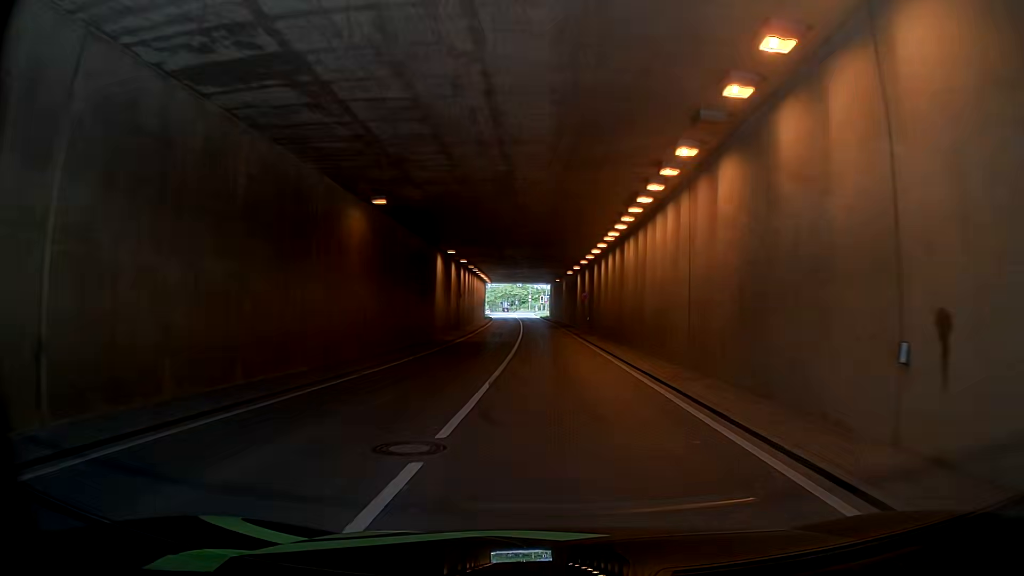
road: secondary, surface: asphalt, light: Day
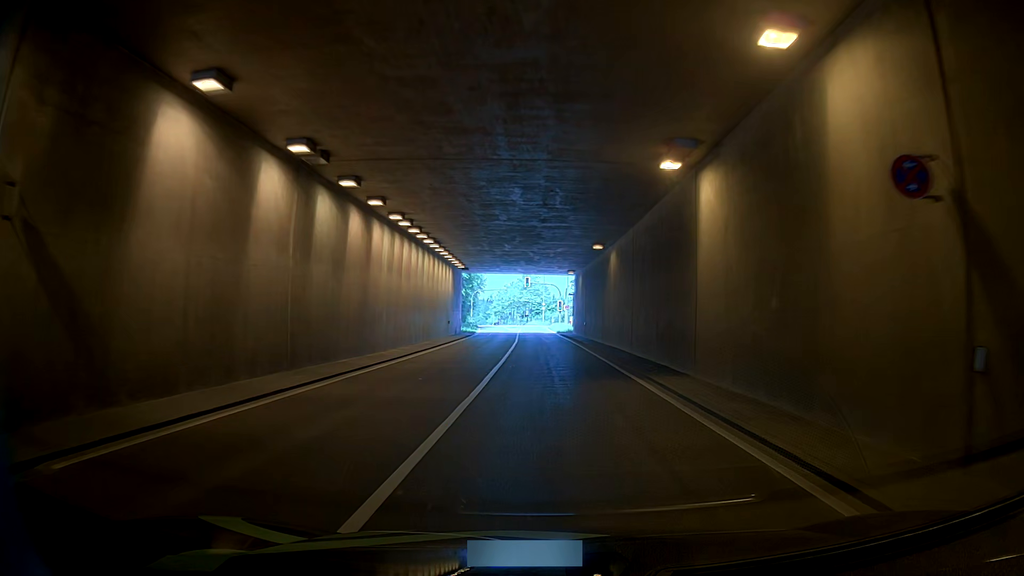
(+1.4, +41.4) m; -3°
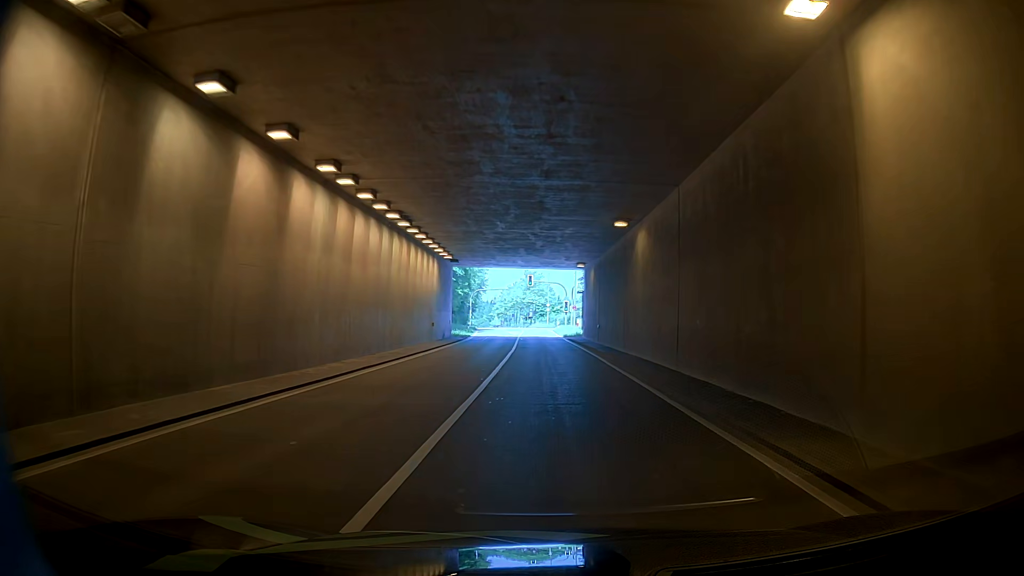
(0.0, +8.0) m; -1°
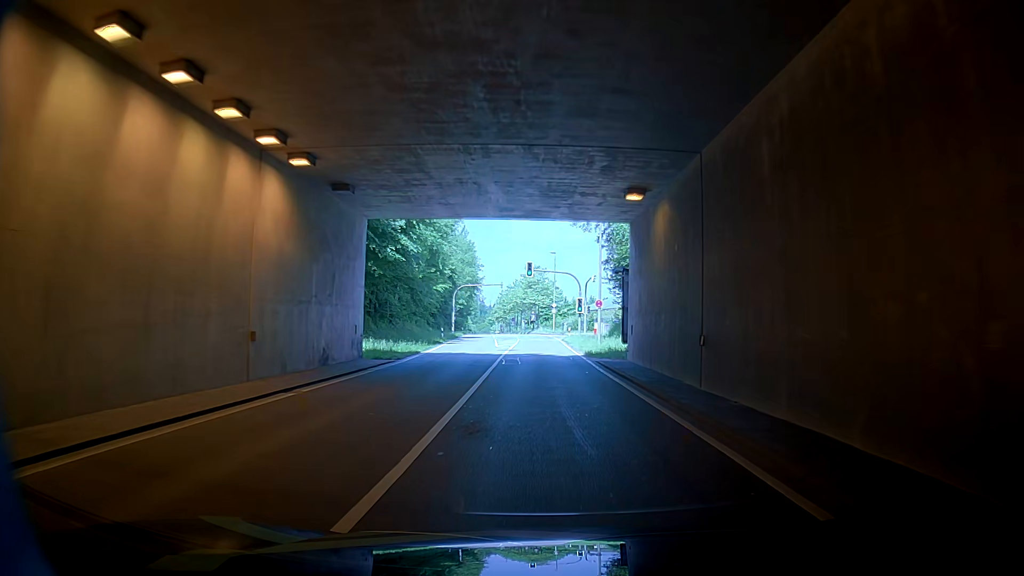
(0.0, +23.8) m; 0°
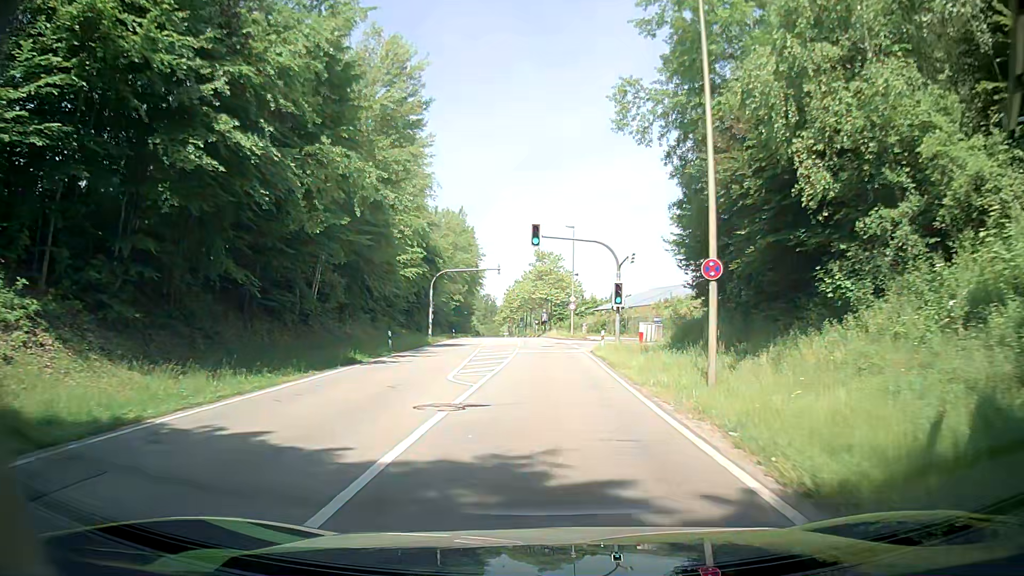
(0.0, +23.3) m; +1°
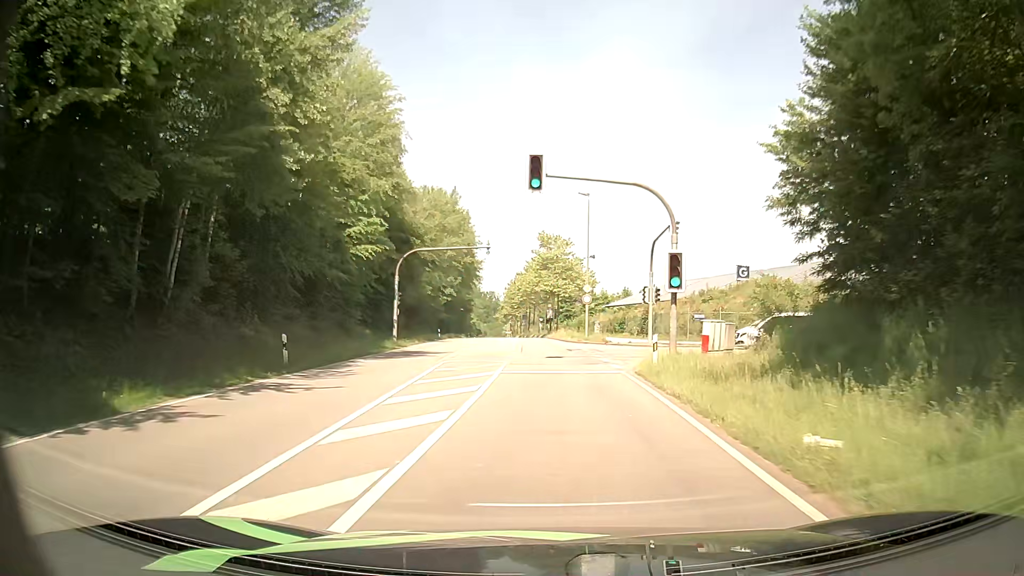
(0.0, +15.0) m; -1°
(0, +10) (0, +20) (-1, +30) (-1, +40) (-1, +50) (-2, +60) (-2, +70) (-3, +80) (-4, +90) (-5, +100) m
